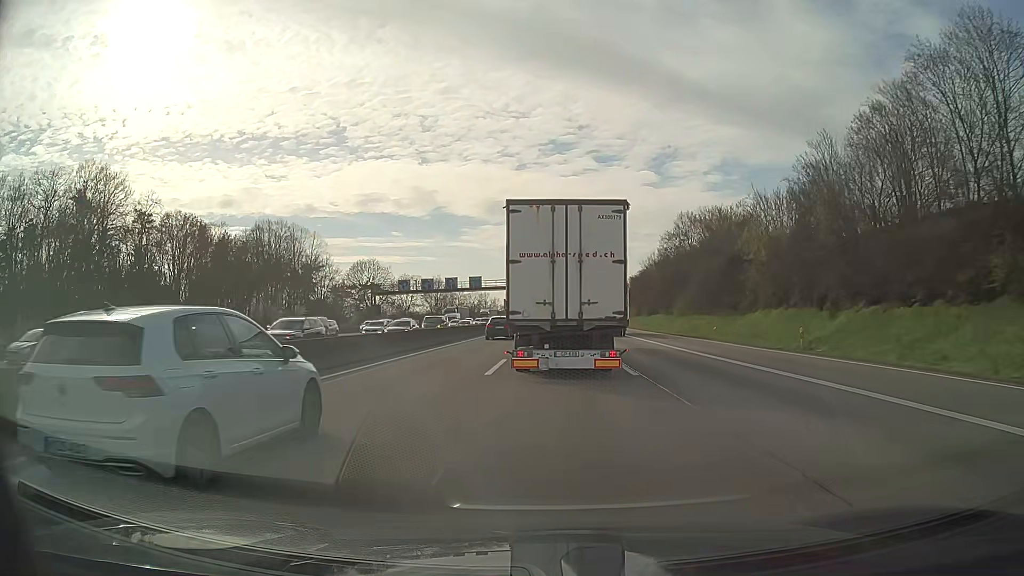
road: motorway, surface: asphalt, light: Day
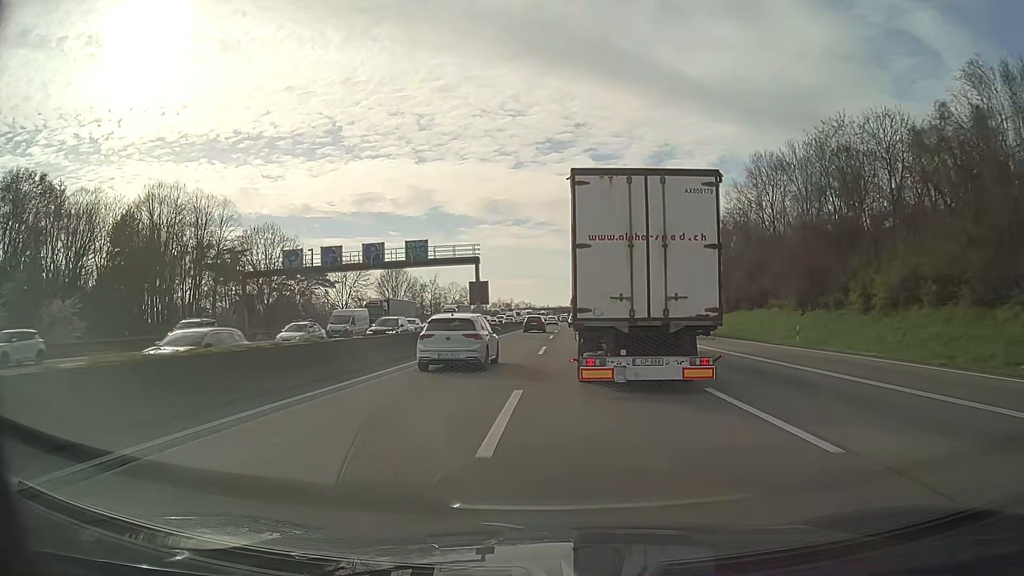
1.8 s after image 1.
(-0.1, +45.5) m; 0°
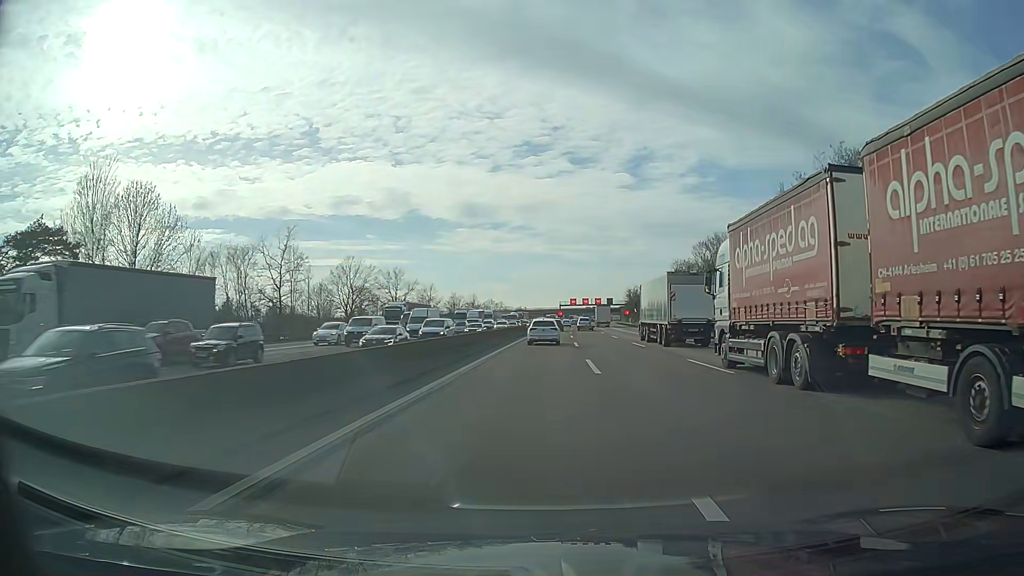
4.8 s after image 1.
(+0.9, +80.1) m; +2°
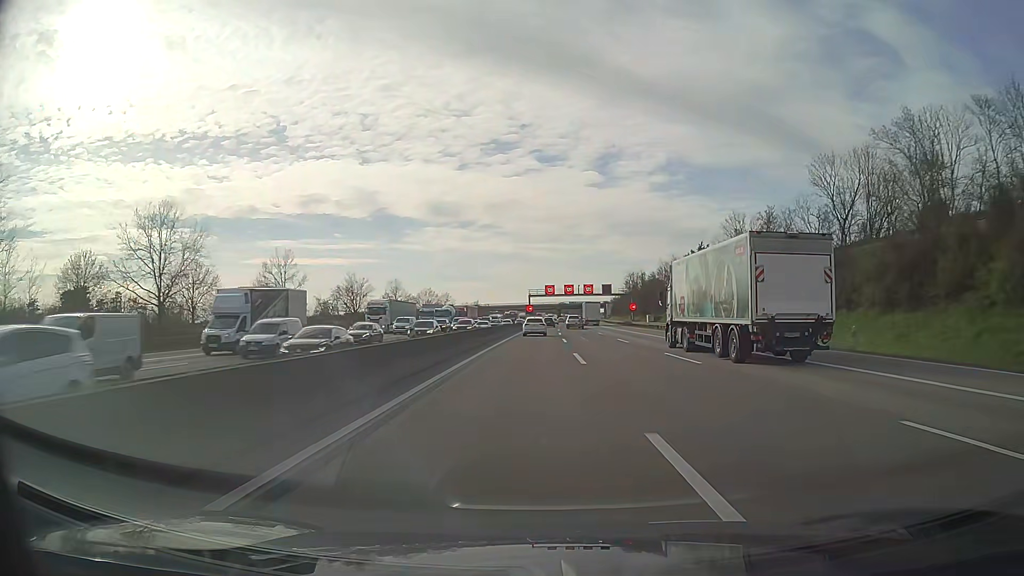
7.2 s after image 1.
(+1.7, +69.6) m; +3°
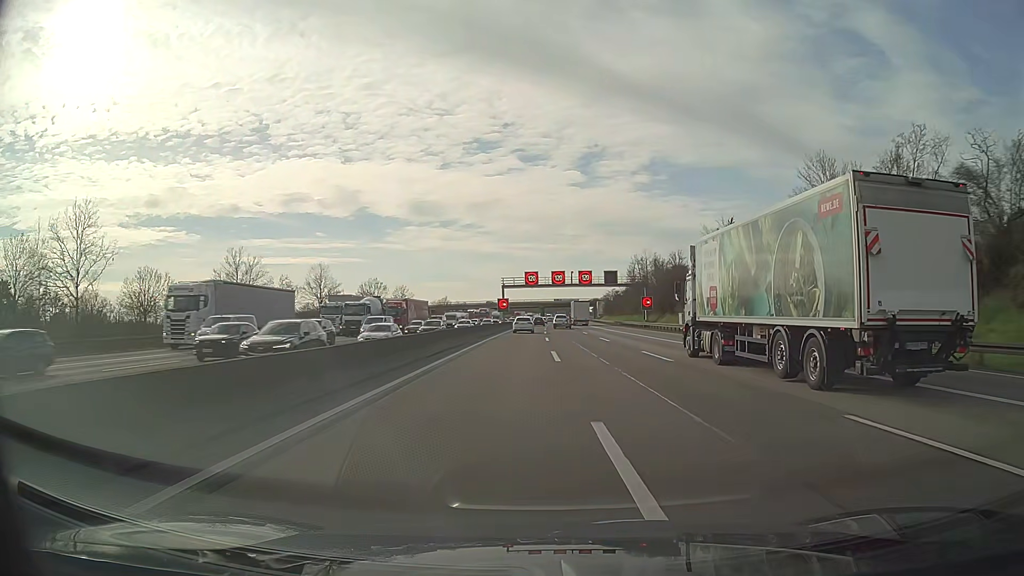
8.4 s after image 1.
(+0.5, +35.3) m; +2°
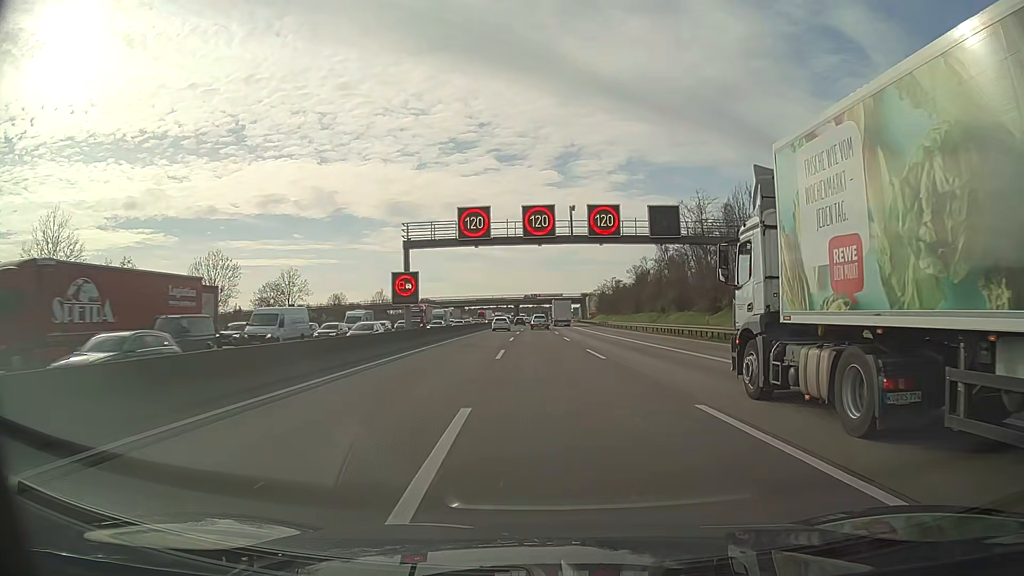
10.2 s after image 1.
(+1.1, +52.7) m; +1°
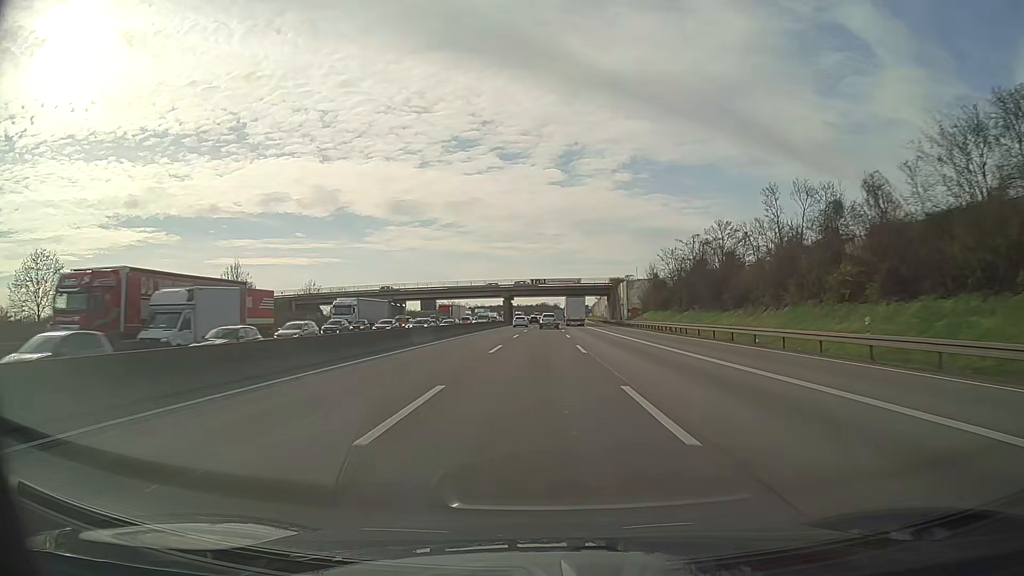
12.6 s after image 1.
(-0.1, +69.2) m; 0°
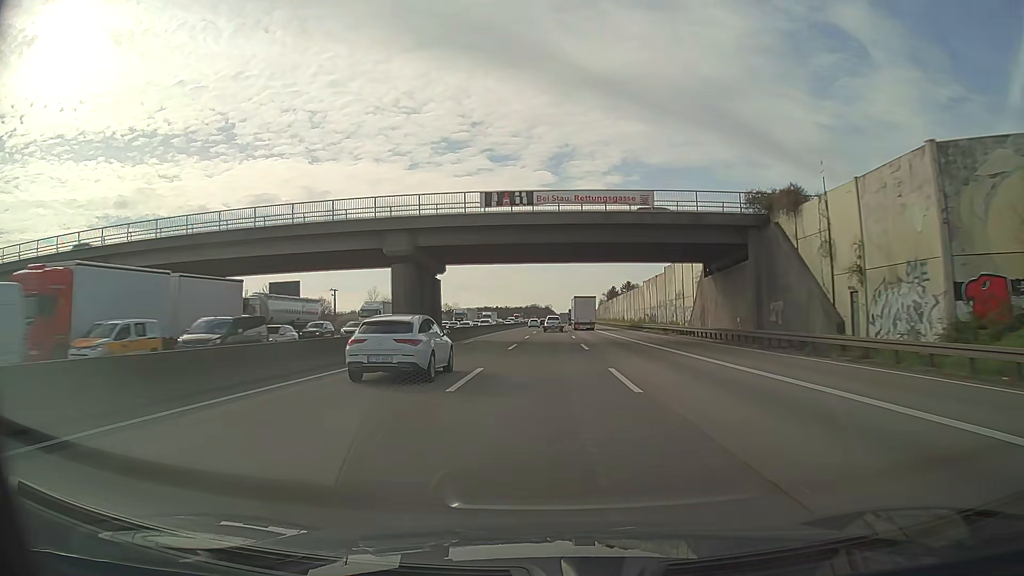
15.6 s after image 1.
(+0.6, +84.6) m; +1°
(0, +10) (0, +20) (0, +30) (0, +40) (+1, +50) (+1, +60) (+1, +70) (+2, +80) (+2, +90) (+2, +100) m
